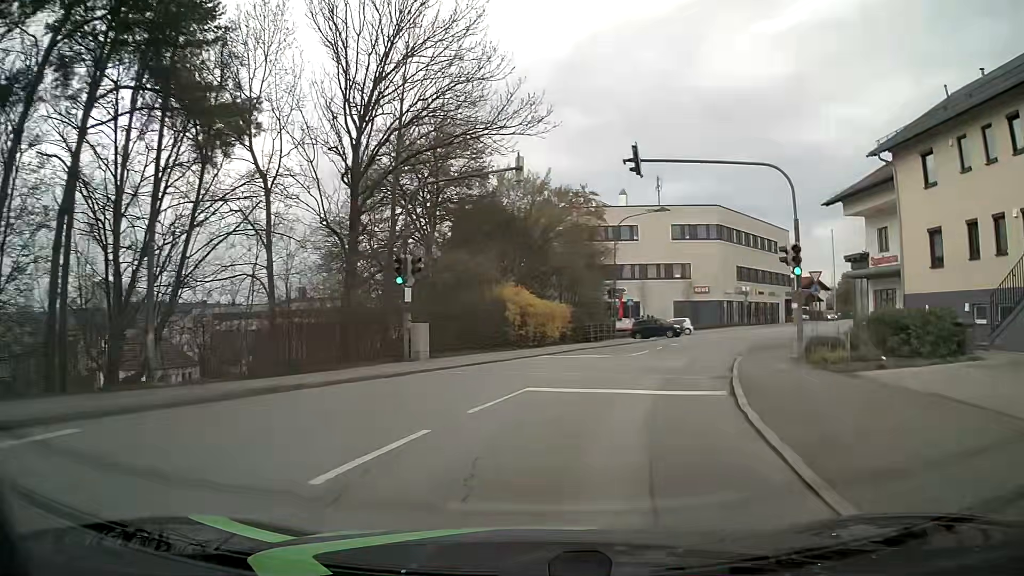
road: unclassified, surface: asphalt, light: Day
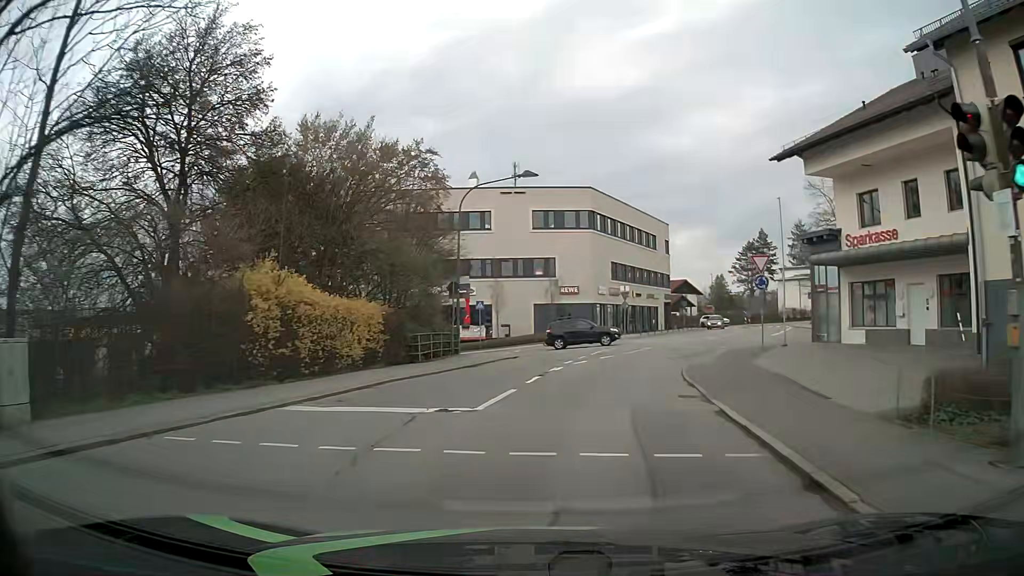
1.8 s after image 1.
(+1.7, +13.1) m; +13°
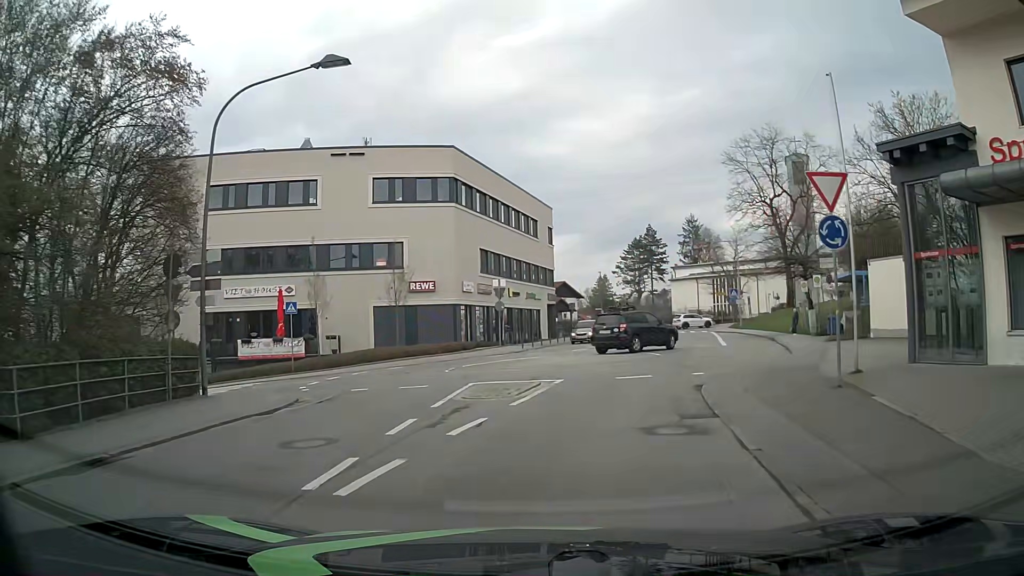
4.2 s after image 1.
(+1.5, +15.4) m; +12°
